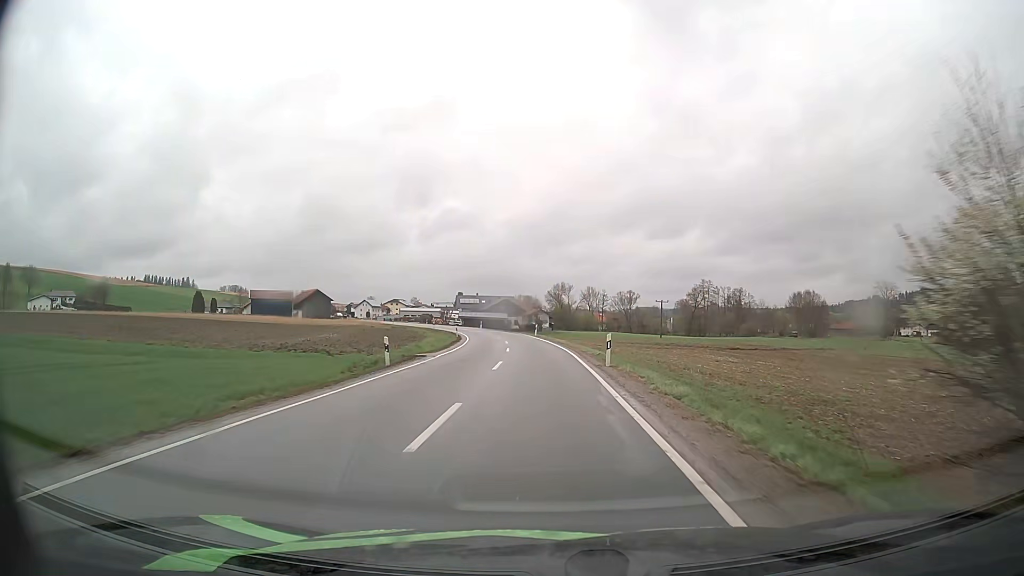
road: secondary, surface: asphalt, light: Day
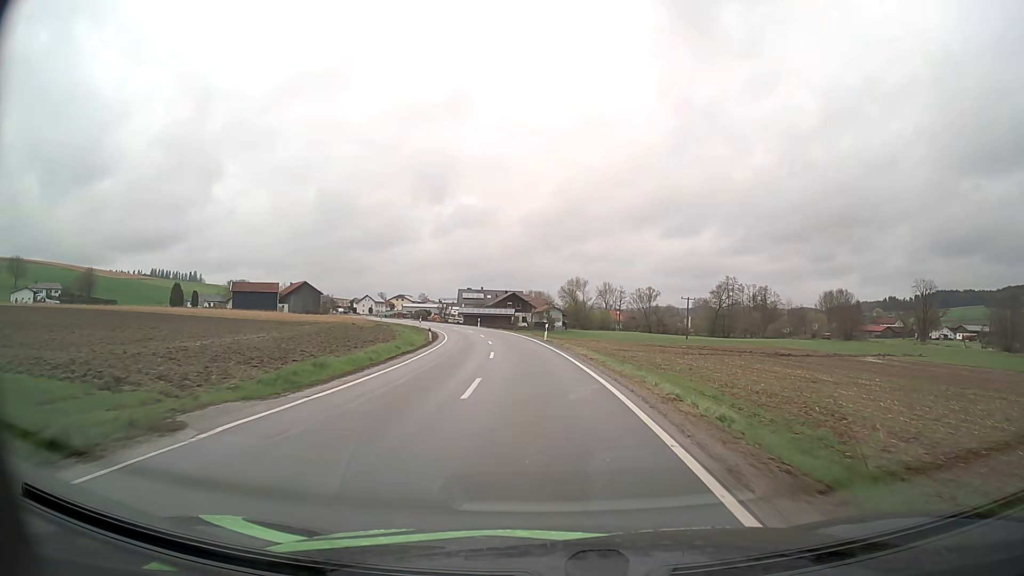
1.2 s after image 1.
(-0.2, +19.2) m; -1°
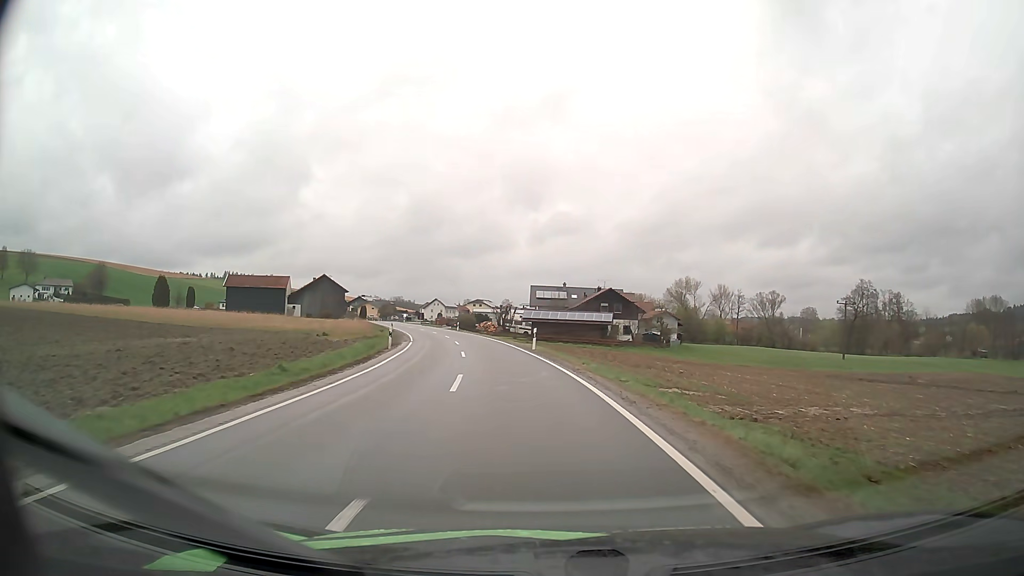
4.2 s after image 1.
(-2.9, +46.9) m; -8°
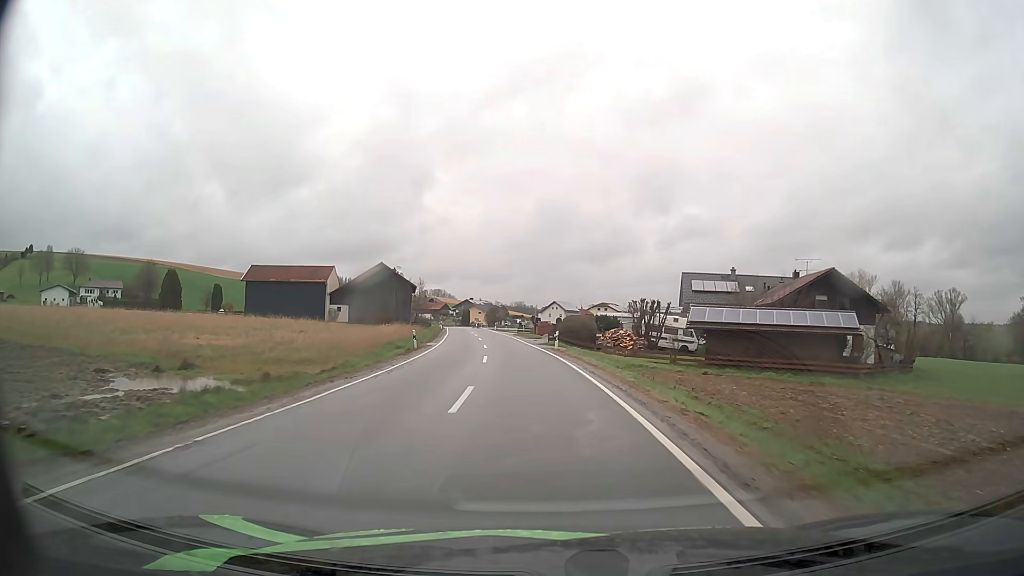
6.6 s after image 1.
(-3.6, +38.7) m; -10°
(0, +10) (-1, +20) (-2, +30) (-3, +40) (-4, +50) (-5, +60) (-6, +70) (-8, +80) (-10, +89) (-11, +99) m
